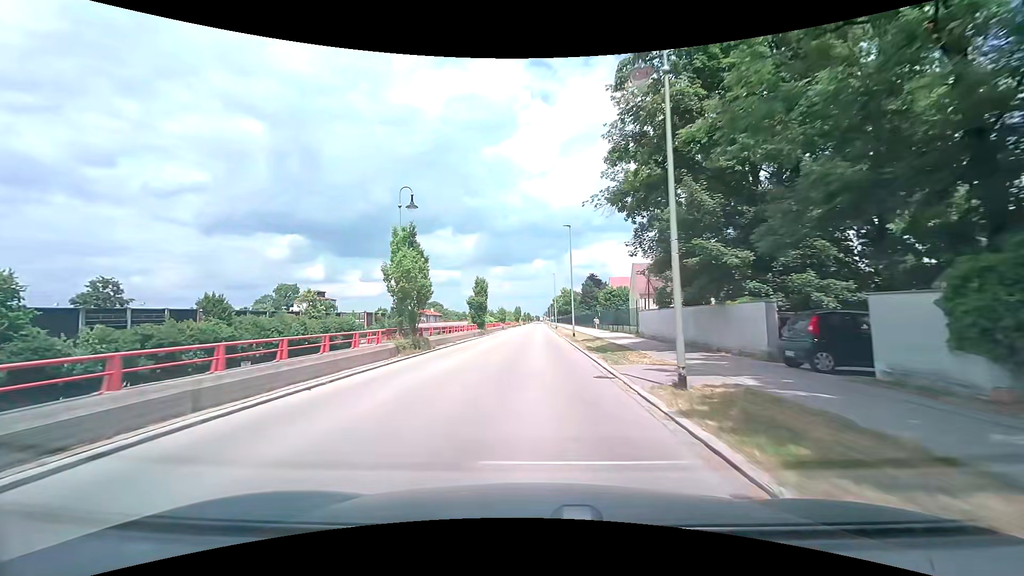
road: tertiary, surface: asphalt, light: Day
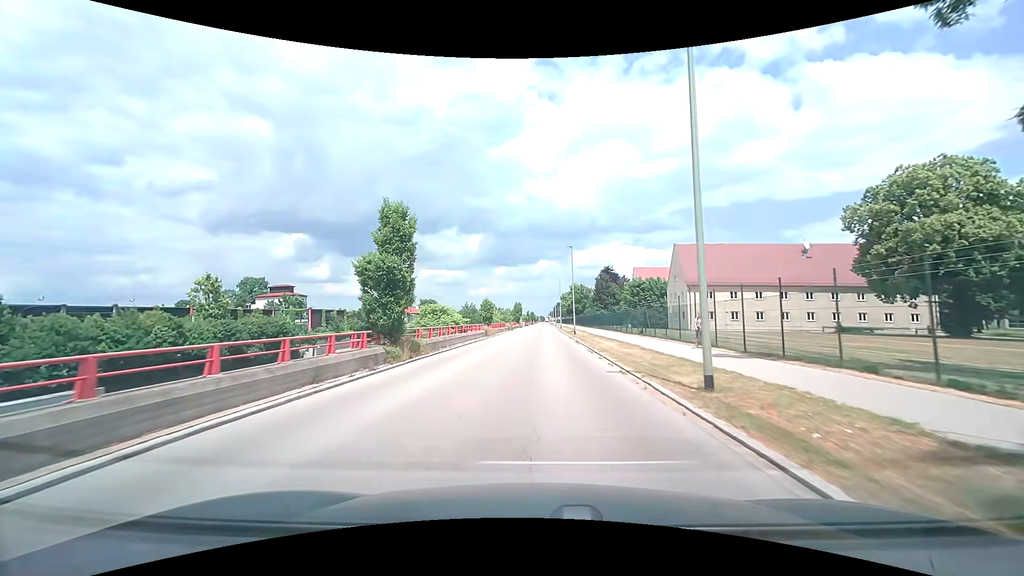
(-0.1, +29.1) m; 0°
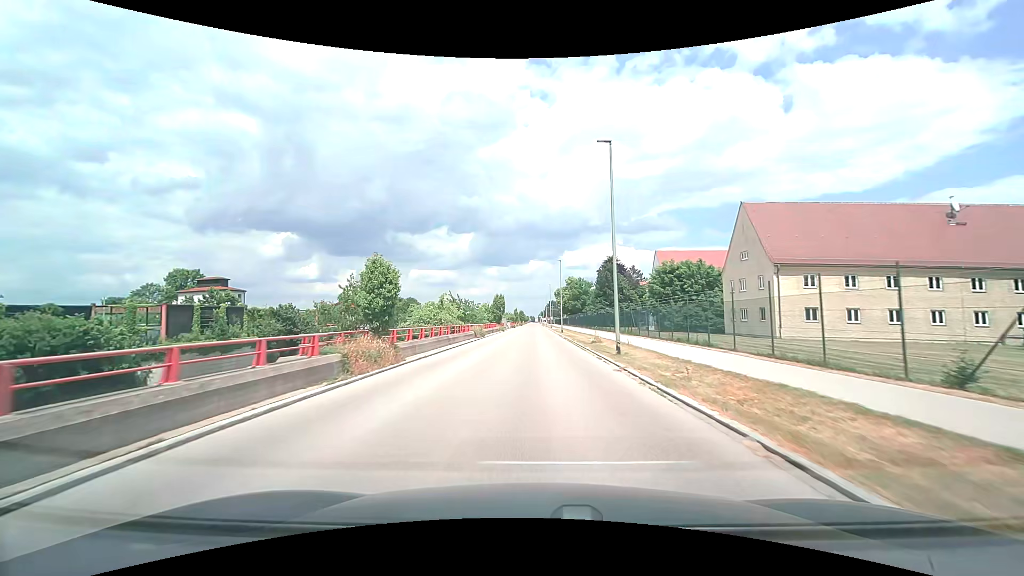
(0.0, +29.4) m; +1°
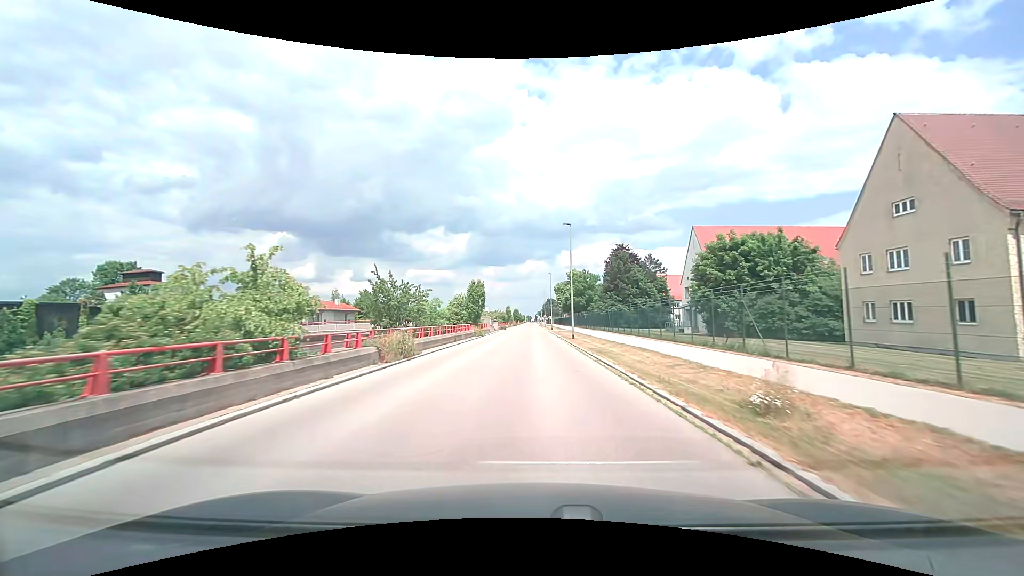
(+0.1, +22.5) m; 0°
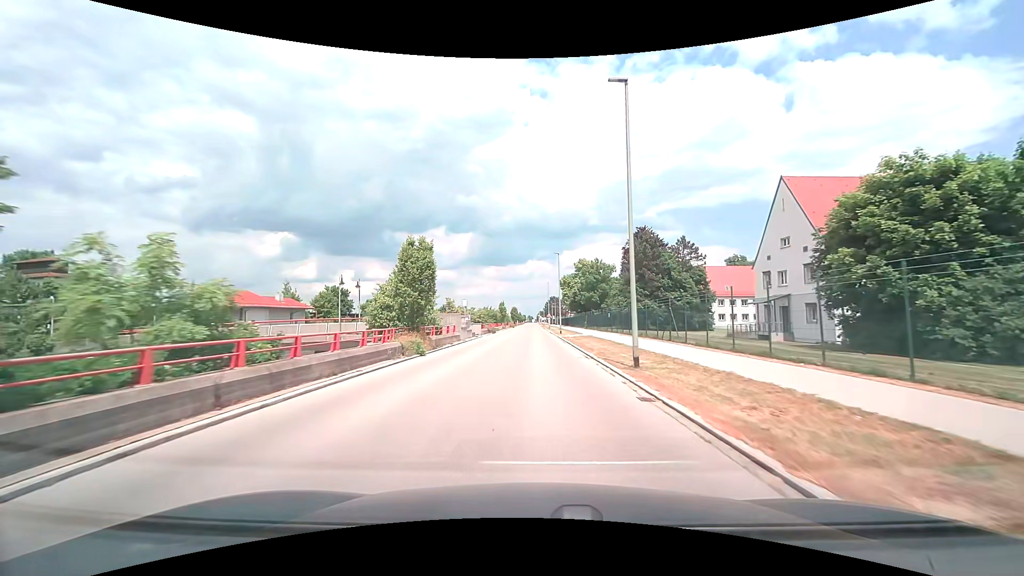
(0.0, +23.0) m; 0°
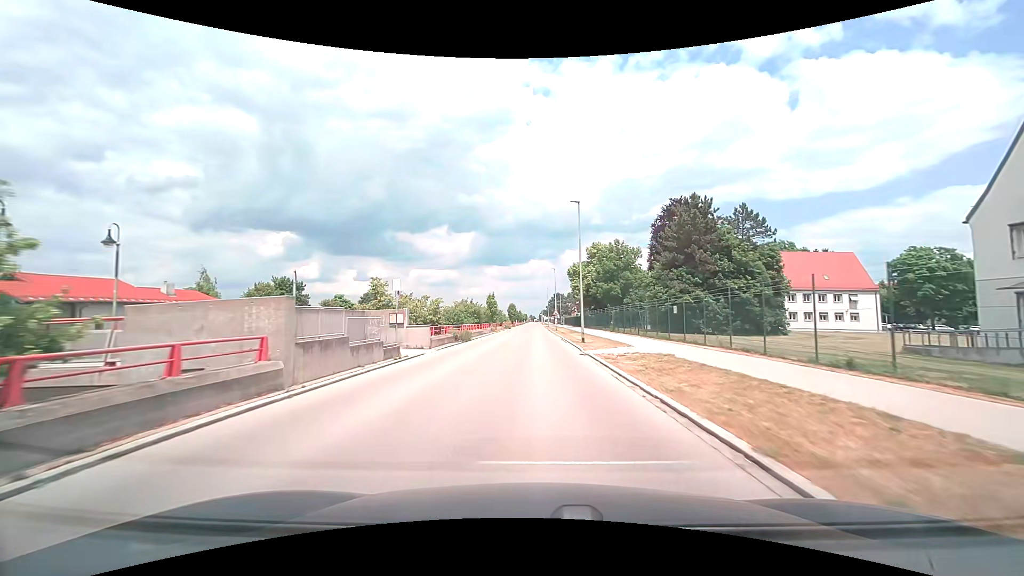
(-0.1, +23.5) m; 0°
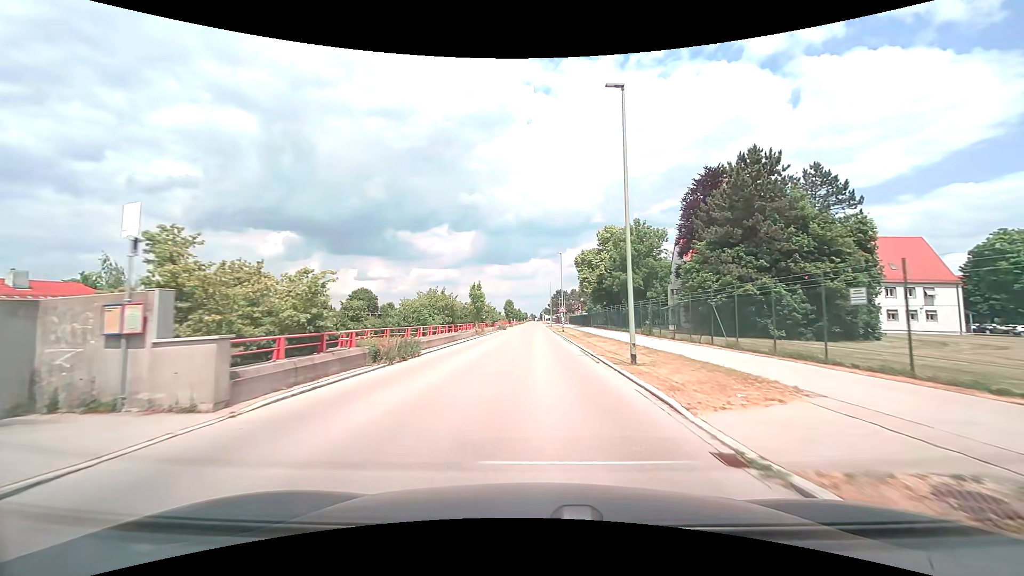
(-0.1, +15.4) m; 0°
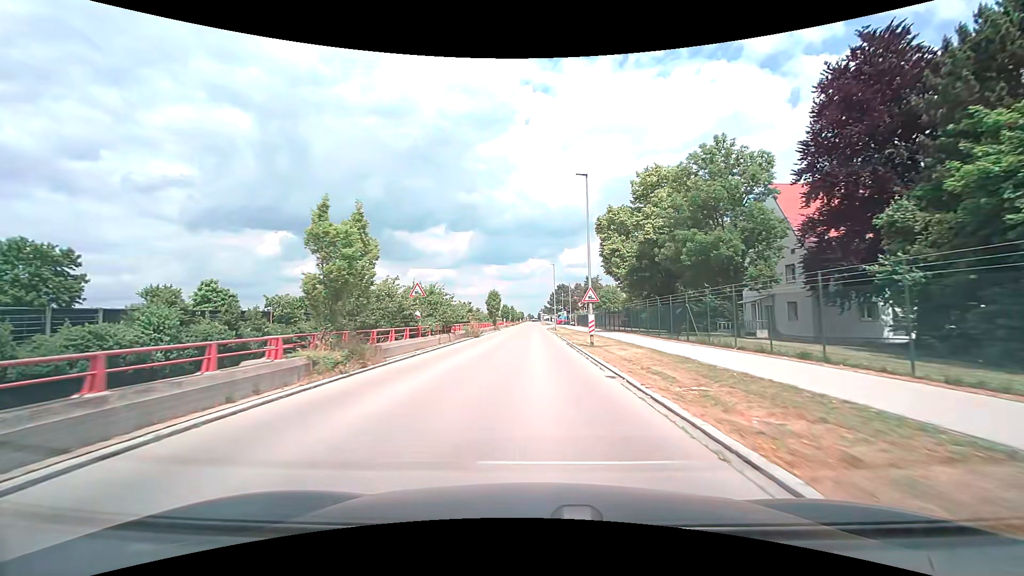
(0.0, +29.9) m; 0°
(0, +10) (0, +20) (0, +30) (0, +40) (0, +50) (0, +60) (0, +70) (0, +80) (0, +90) (0, +100) m
